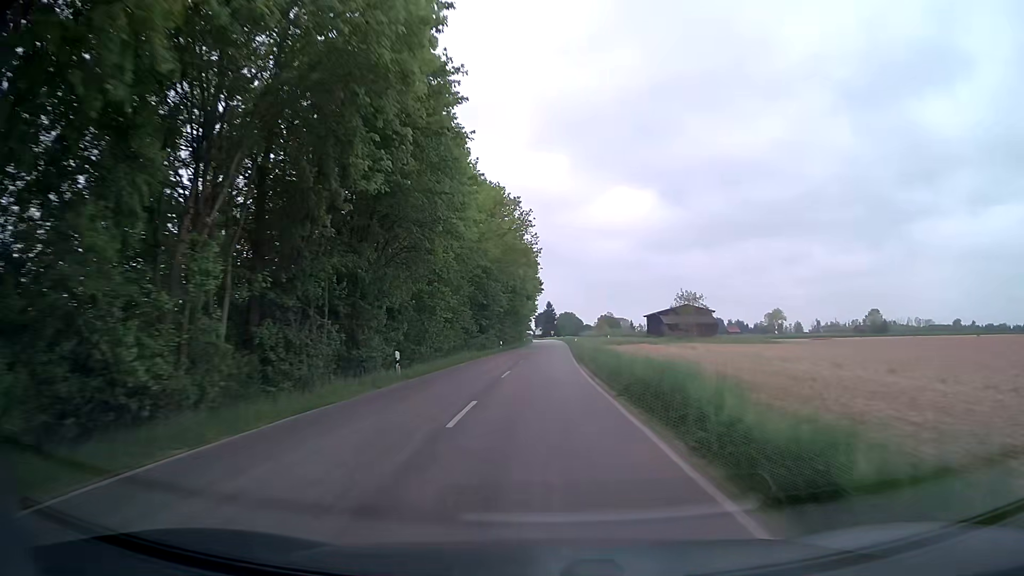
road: tertiary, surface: asphalt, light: Day
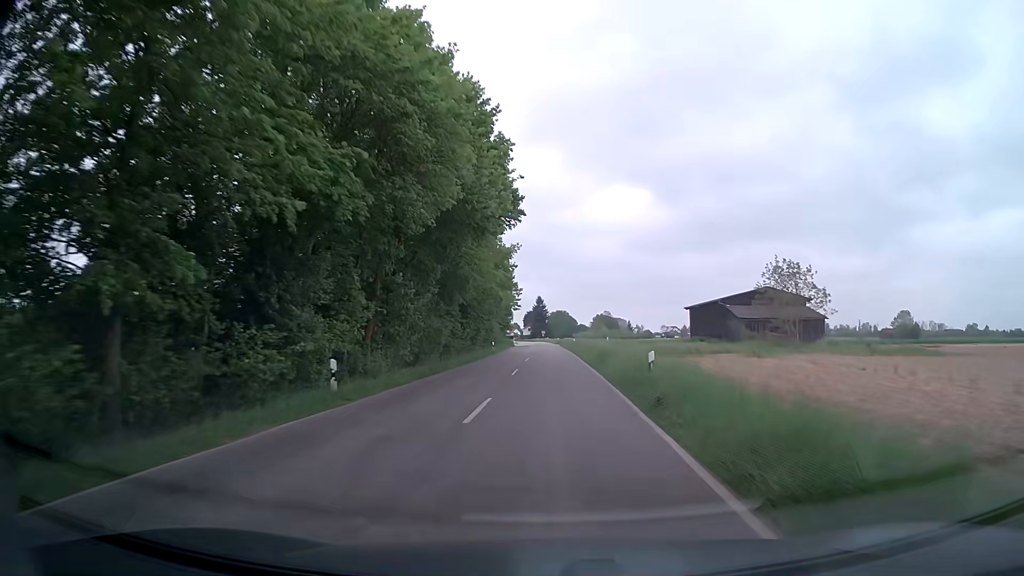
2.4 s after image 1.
(+0.4, +47.8) m; 0°
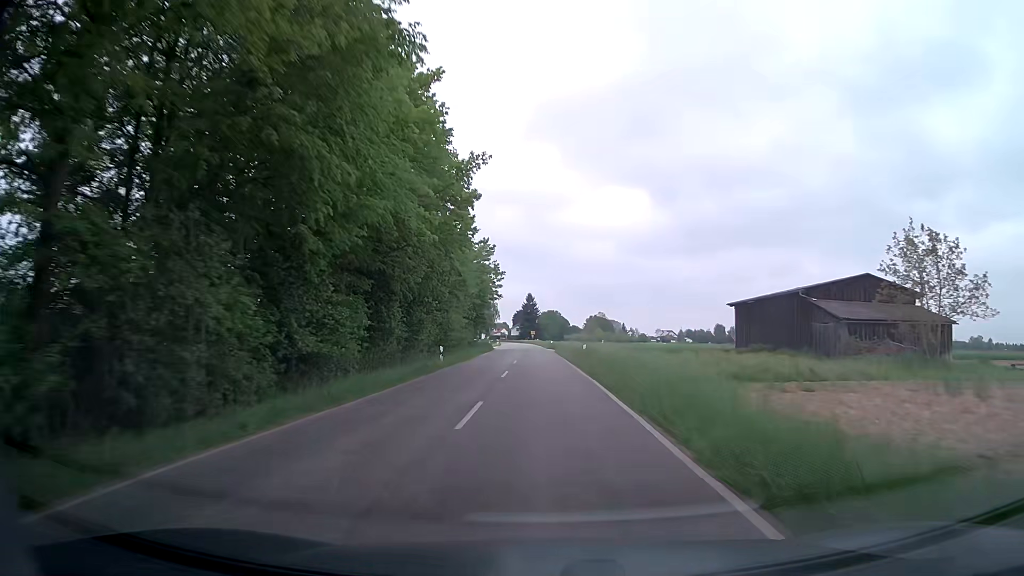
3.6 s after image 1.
(+0.2, +24.7) m; +1°
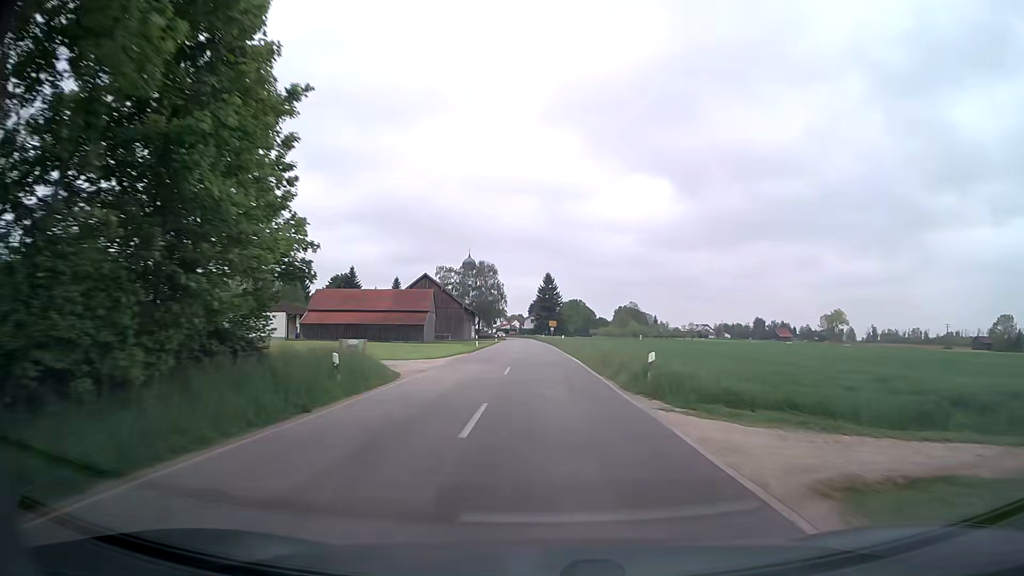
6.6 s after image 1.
(-0.6, +61.2) m; -1°
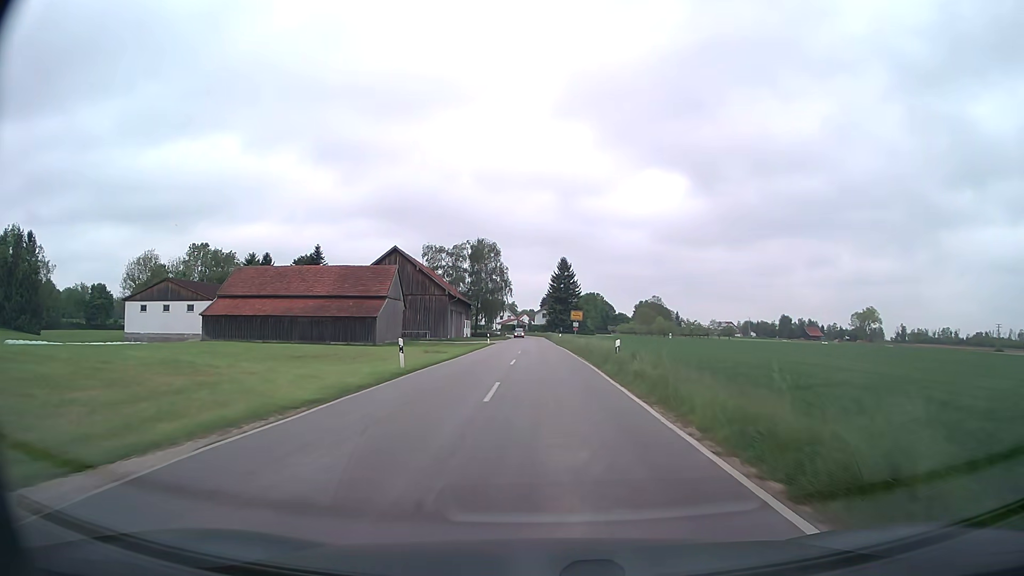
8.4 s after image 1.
(-0.4, +32.3) m; -1°
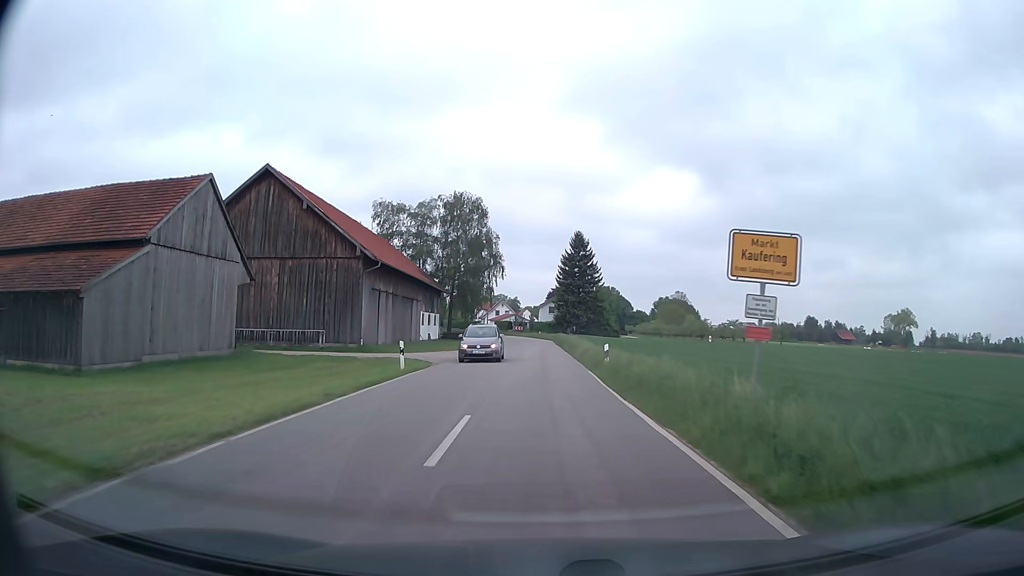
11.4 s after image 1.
(-0.4, +41.0) m; -1°
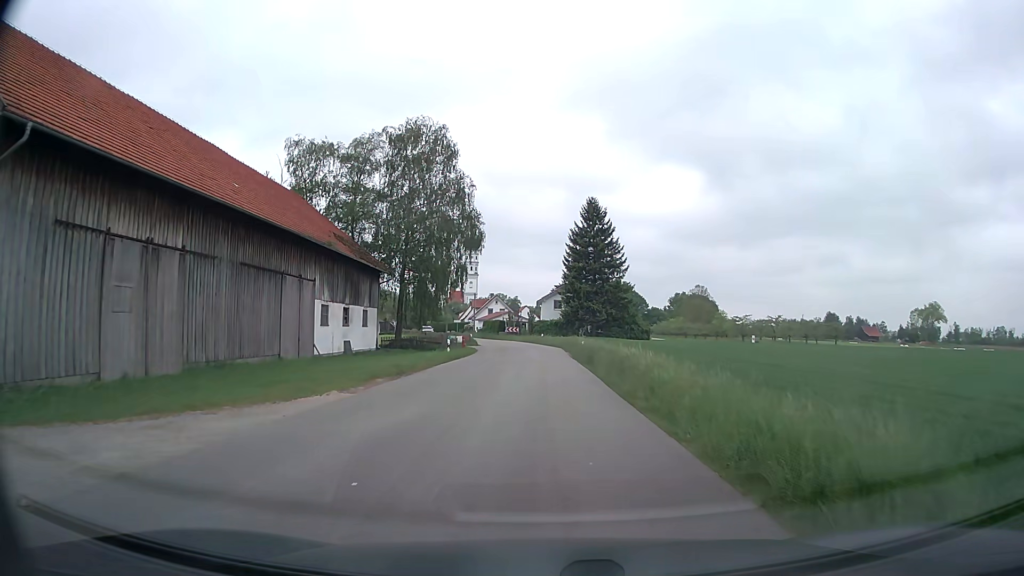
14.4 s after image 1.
(0.0, +30.3) m; 0°
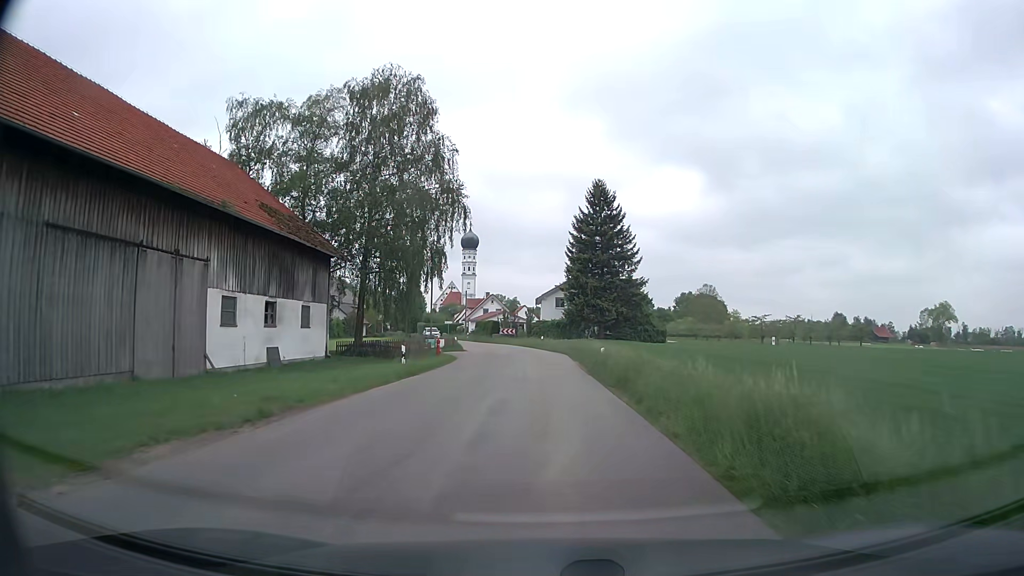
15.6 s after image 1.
(-0.1, +11.4) m; -1°
(0, +10) (0, +20) (0, +30) (0, +40) (-1, +50) (-3, +60) (-6, +69) (-9, +79) (-12, +88) (-16, +98) m
